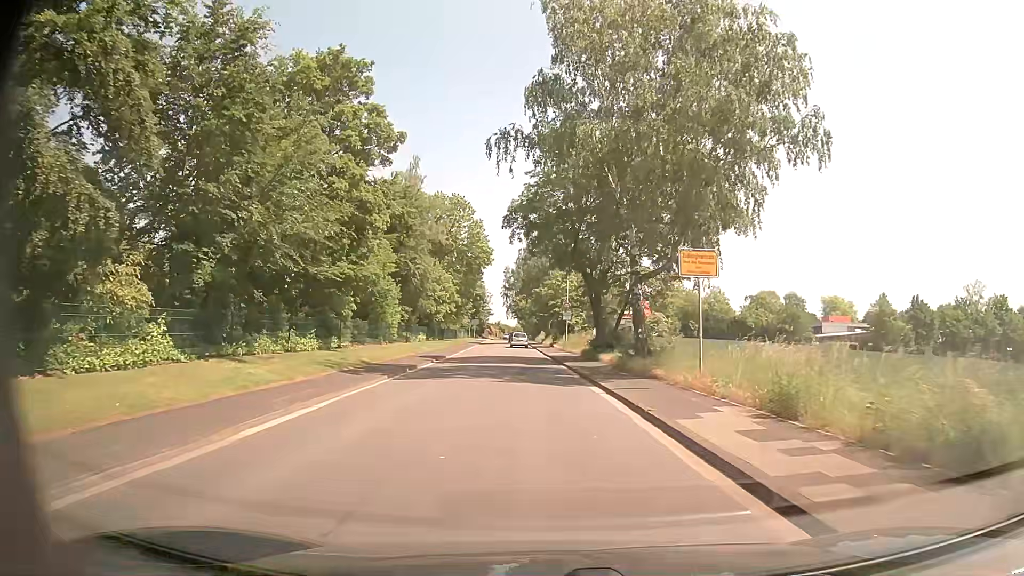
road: tertiary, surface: asphalt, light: Day
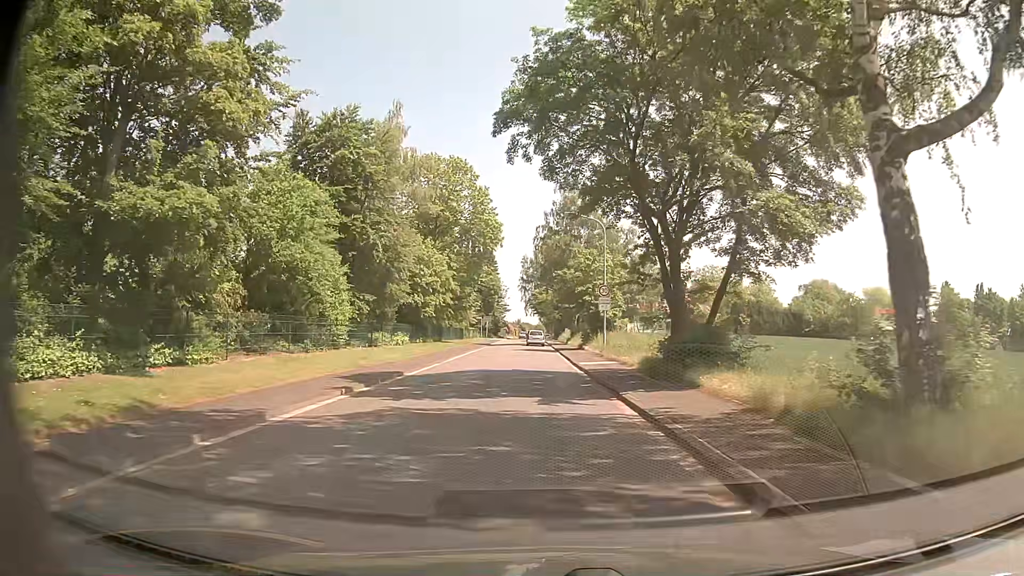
(-0.5, +16.6) m; -3°
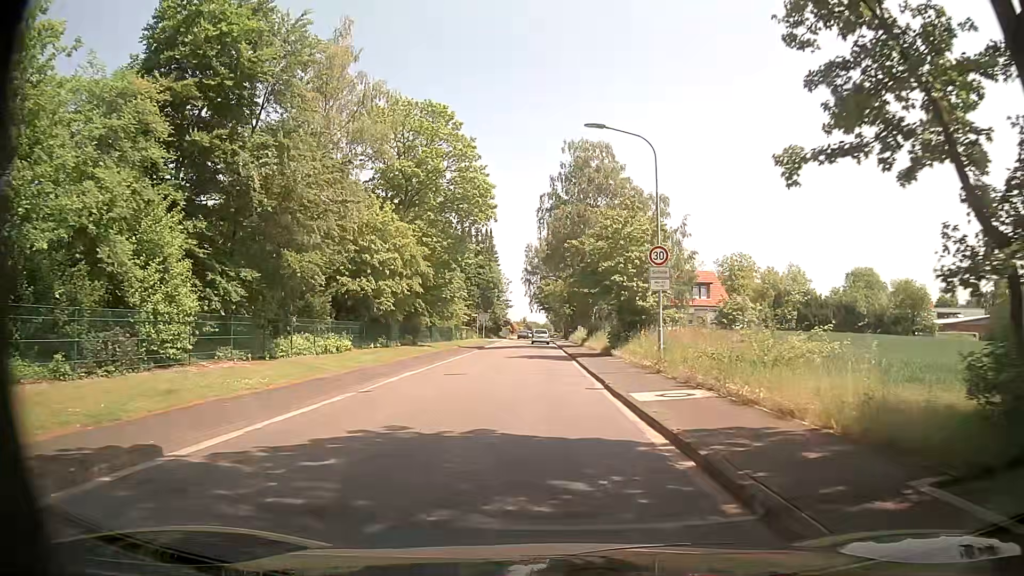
(-0.1, +15.3) m; -1°
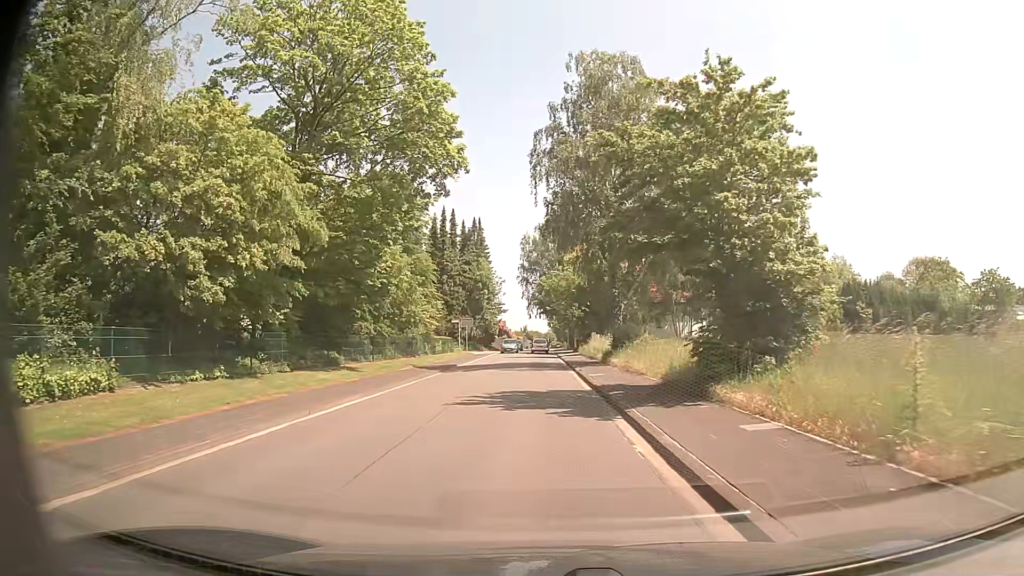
(+0.1, +18.7) m; 0°
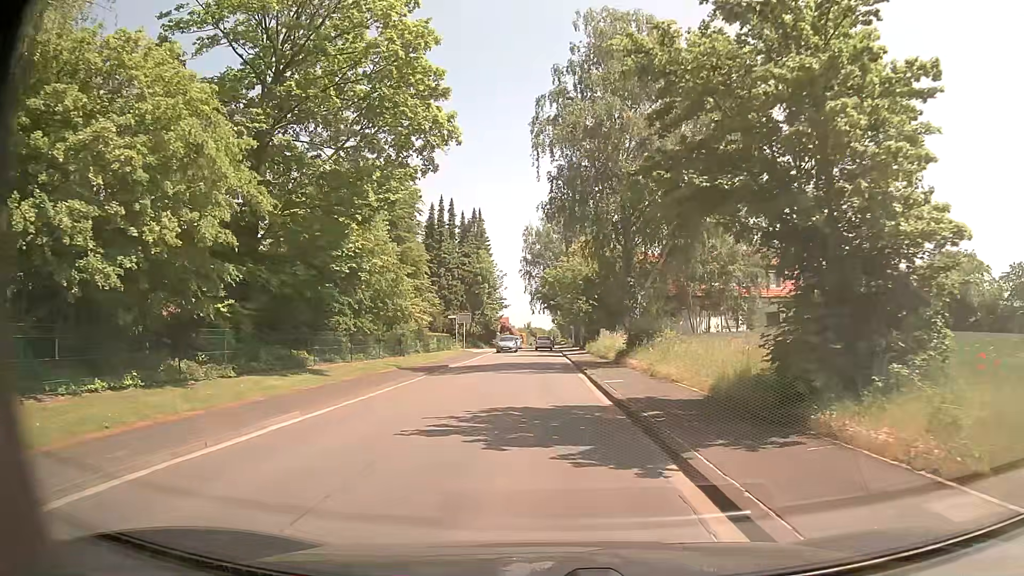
(0.0, +4.7) m; 0°
(0, +10) (0, +20) (0, +30) (0, +40) (0, +50) (0, +60) (0, +70) (0, +80) (0, +90) (0, +100) m
